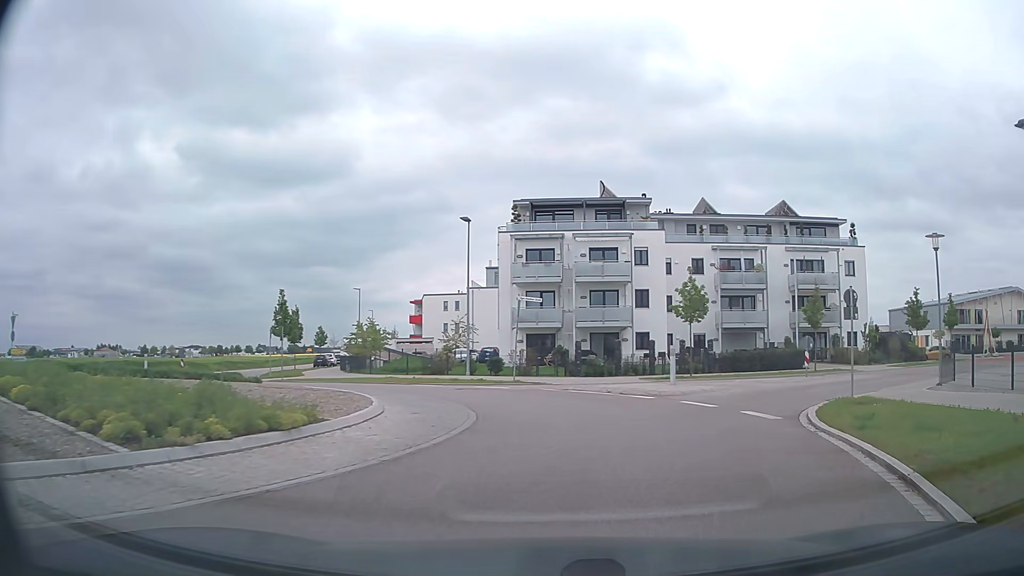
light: Day
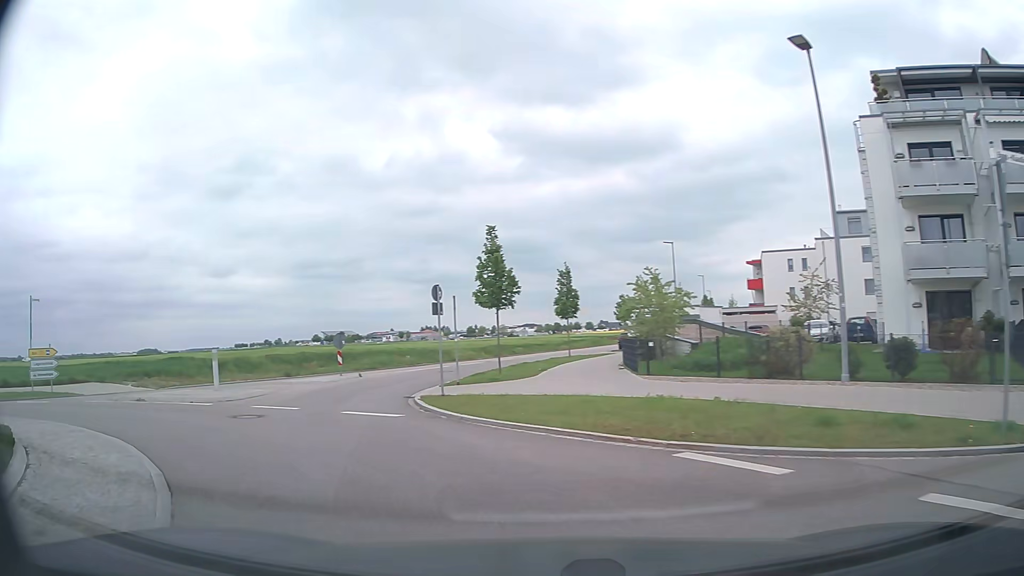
(-2.0, +19.7) m; -30°
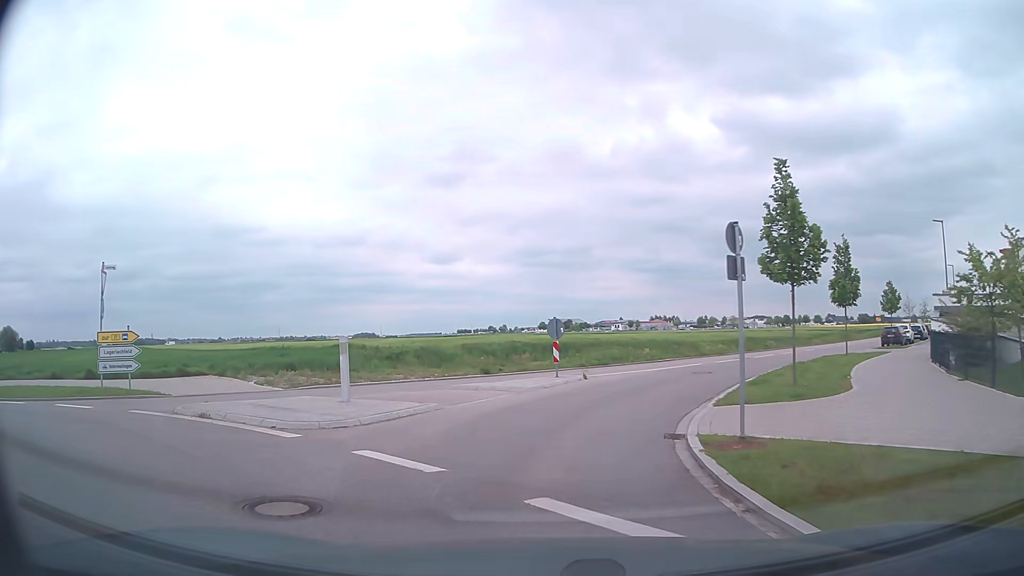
(-1.6, +8.2) m; -19°
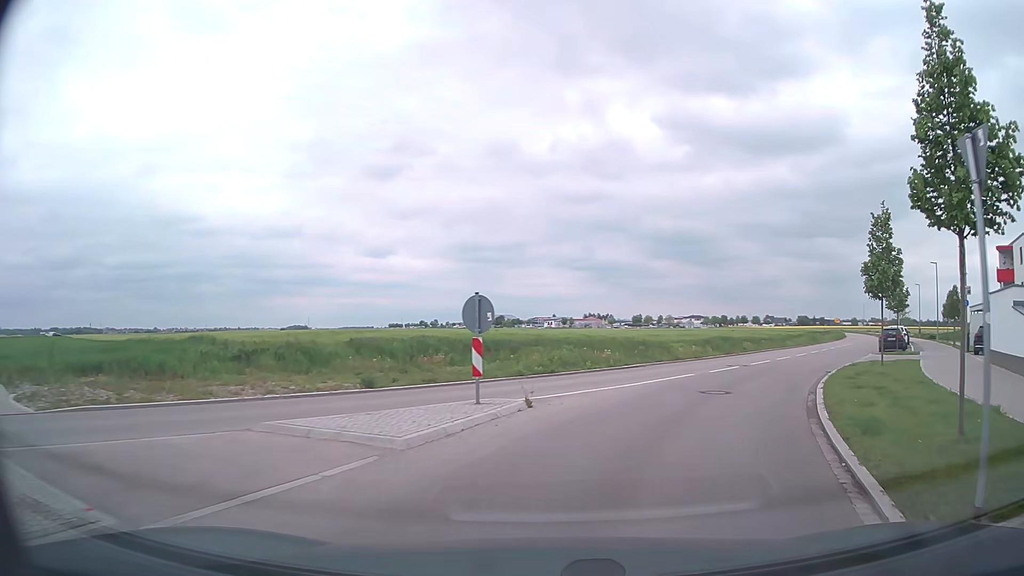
(+0.2, +9.1) m; +6°
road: tertiary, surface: asphalt
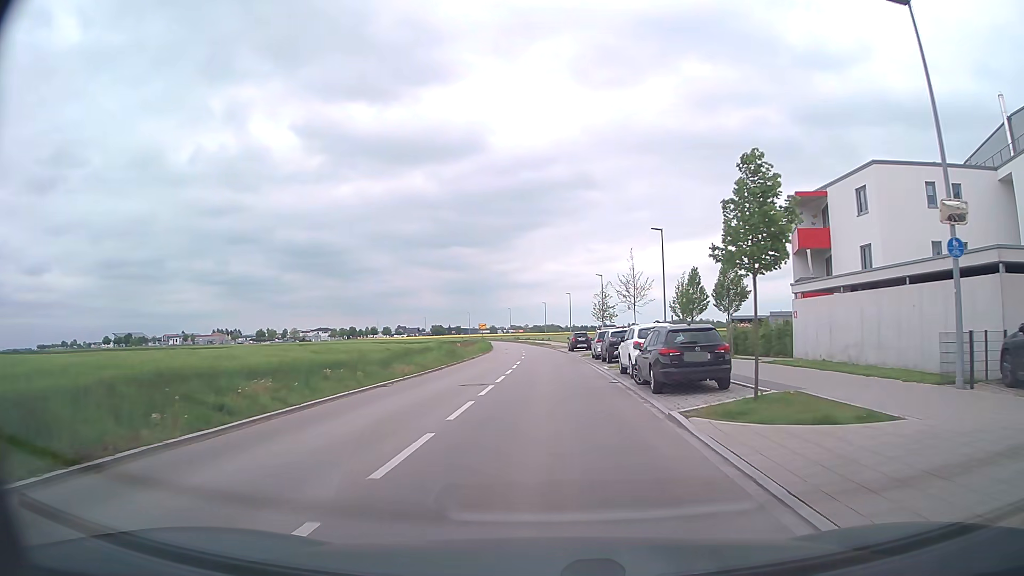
(+10.1, +26.2) m; +31°
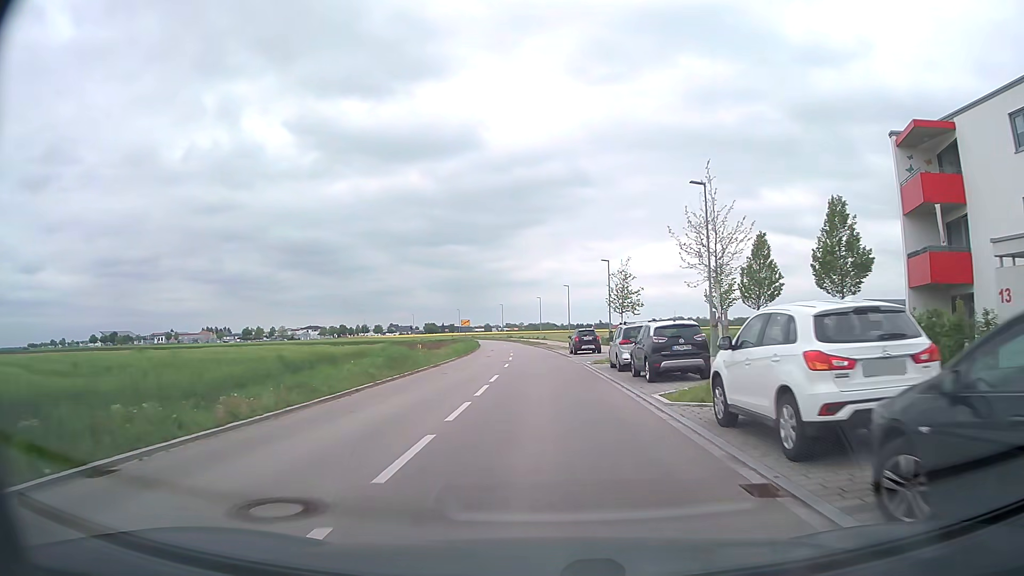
(+0.1, +13.9) m; +1°
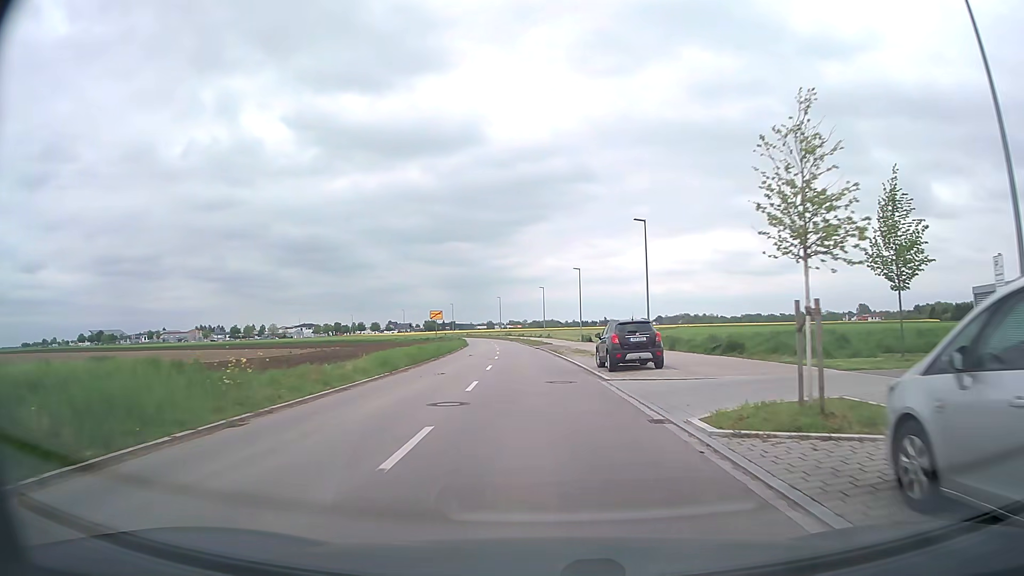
(-0.2, +22.2) m; -1°
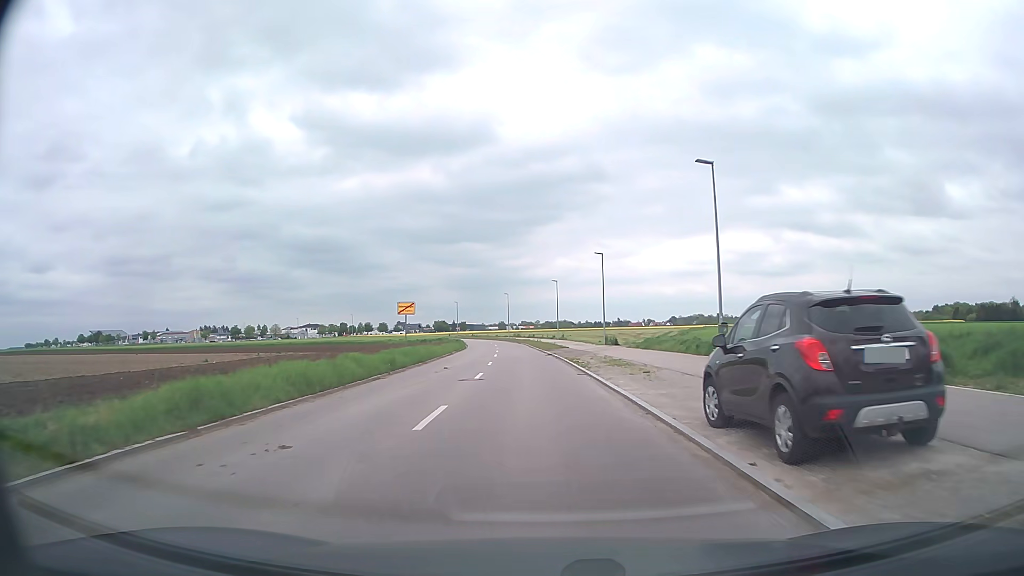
(-0.1, +15.5) m; -1°
(0, +10) (0, +20) (0, +30) (-1, +40) (-1, +50) (-2, +60) (-3, +70) (-4, +80) (-5, +90) (-7, +100) m
